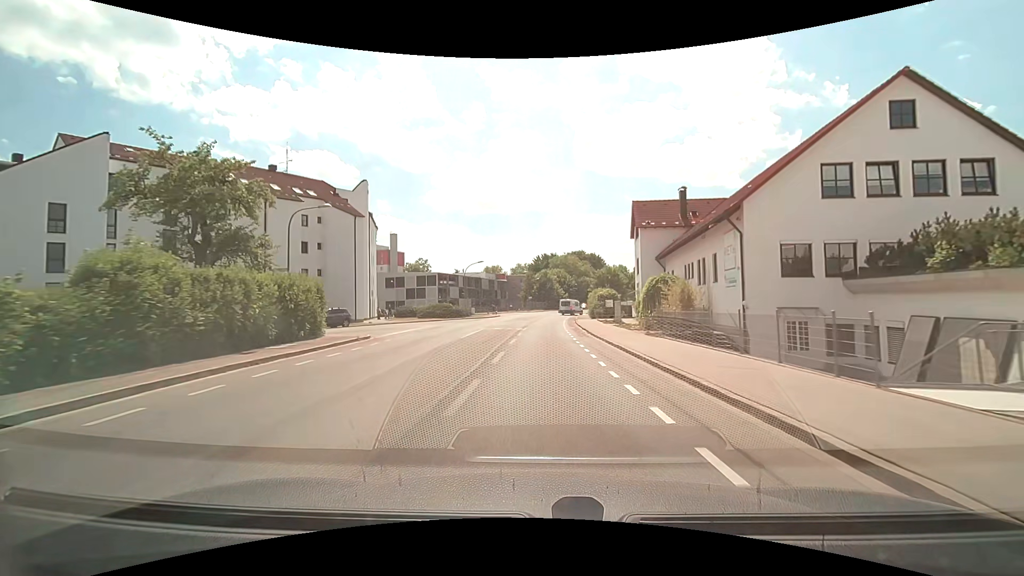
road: secondary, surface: asphalt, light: Day
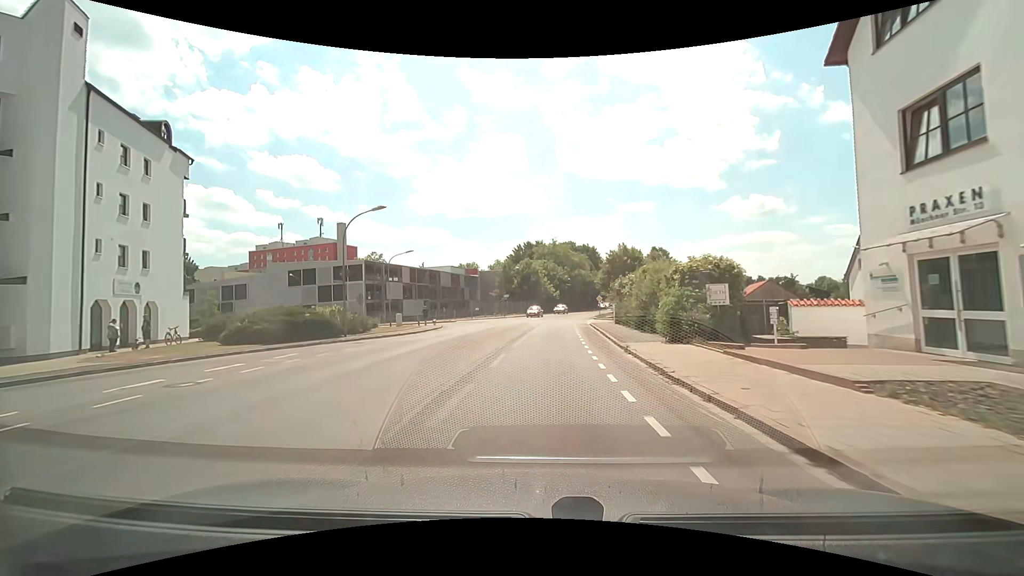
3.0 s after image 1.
(+0.5, +36.4) m; +2°
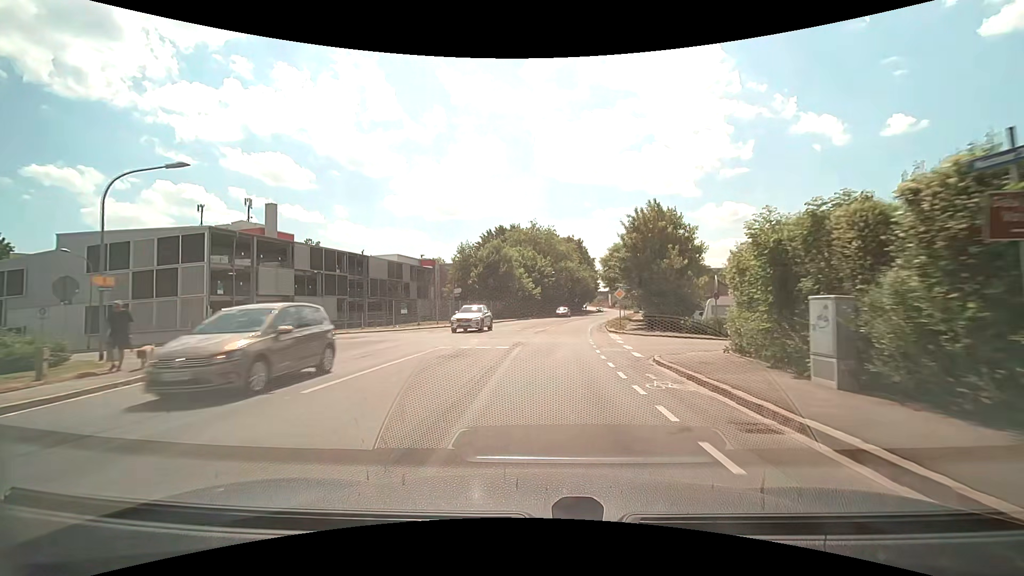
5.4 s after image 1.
(+0.3, +29.0) m; +2°
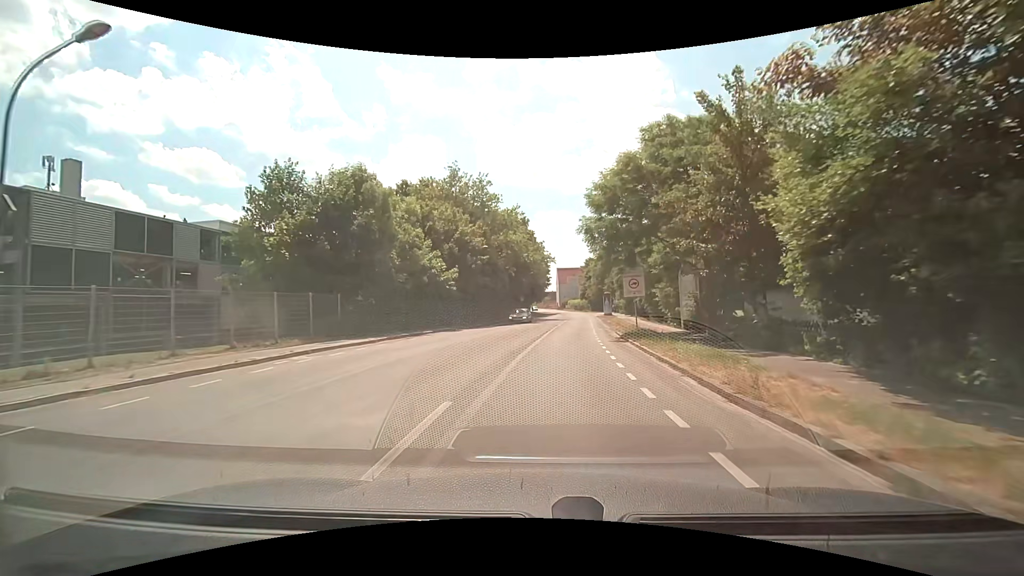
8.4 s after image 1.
(+1.8, +36.3) m; +6°
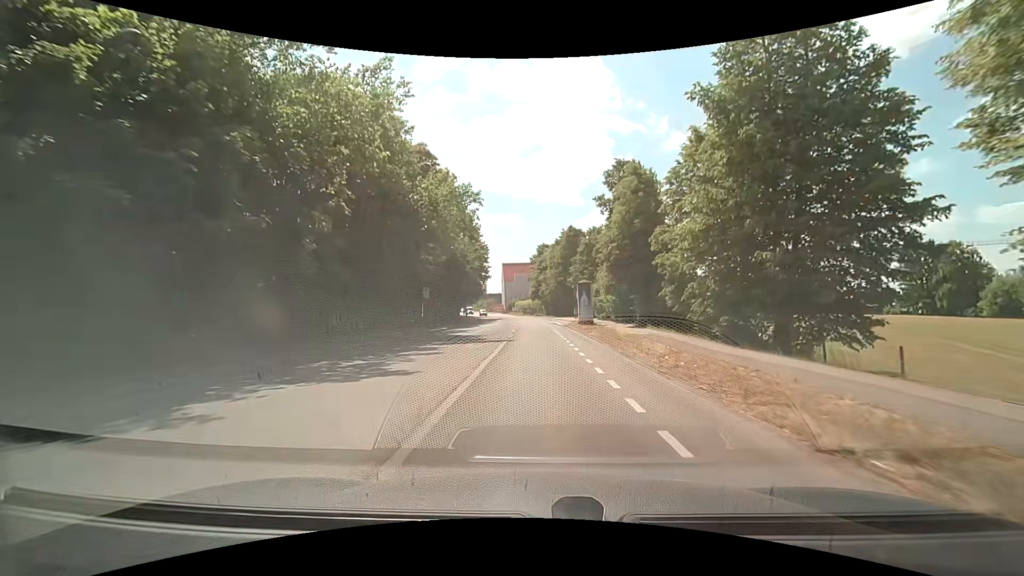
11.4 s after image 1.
(+2.5, +37.1) m; +7°
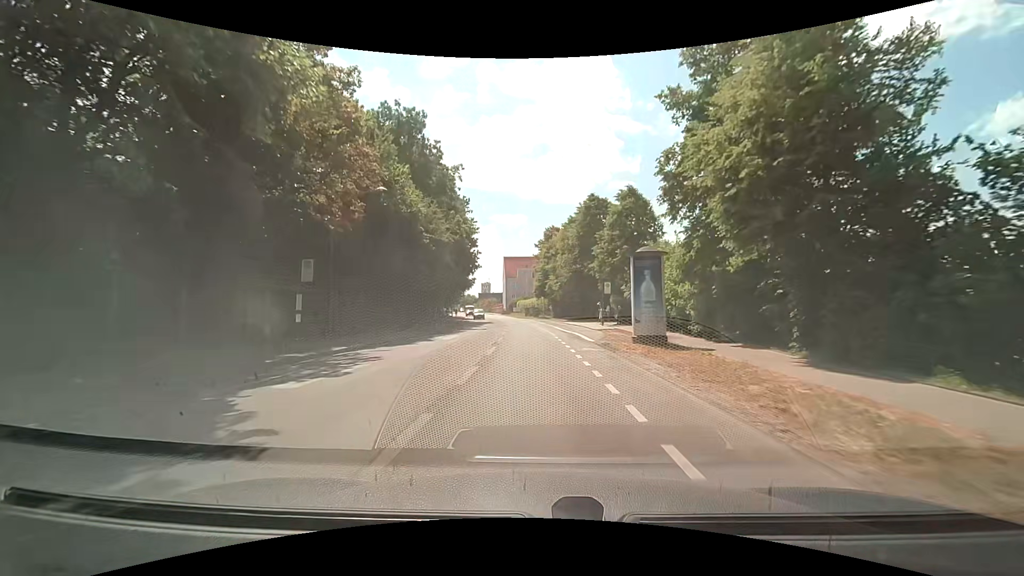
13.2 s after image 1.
(-0.1, +22.6) m; -1°
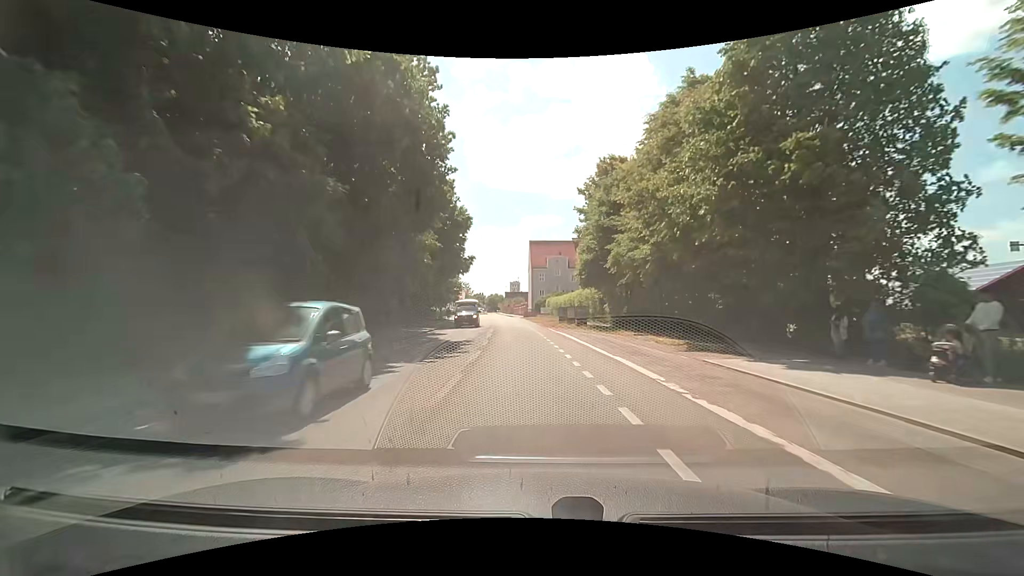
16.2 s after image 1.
(-1.1, +38.1) m; -4°
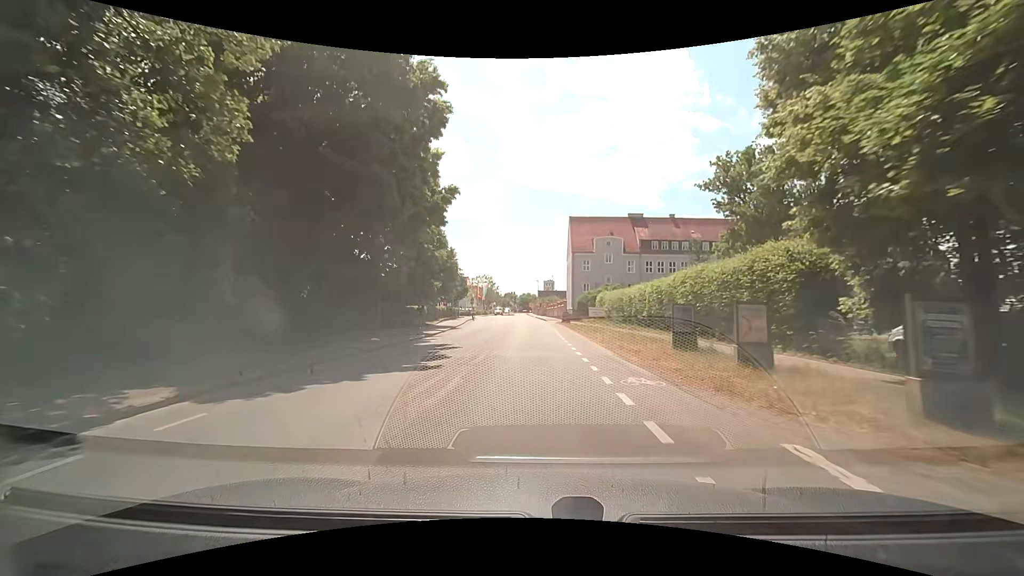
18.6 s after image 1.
(-1.2, +30.7) m; -4°
(0, +10) (0, +20) (0, +30) (-1, +40) (-1, +50) (-1, +60) (-1, +70) (-2, +80) (-2, +90) (-3, +100) m
